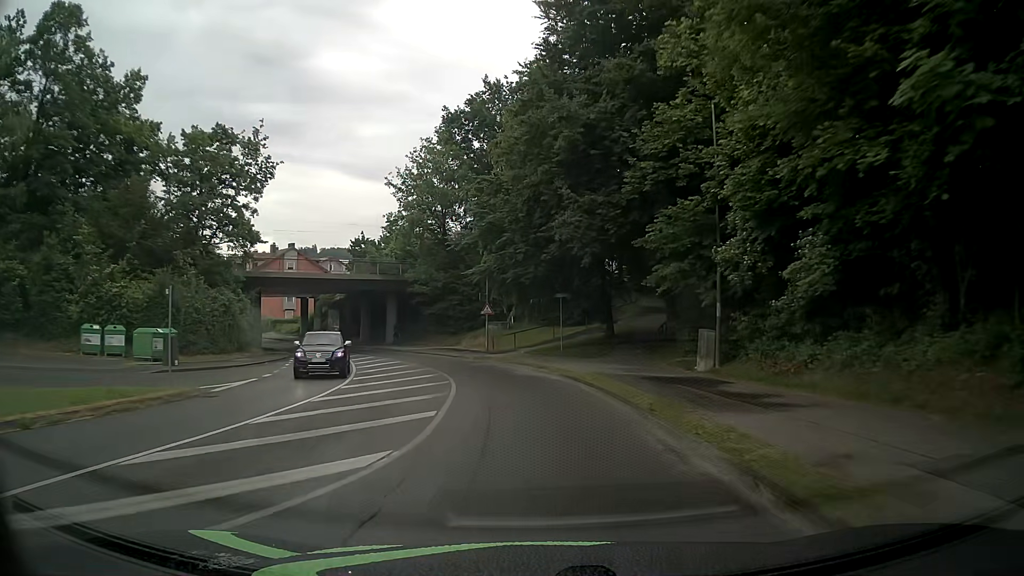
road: unclassified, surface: asphalt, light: Day
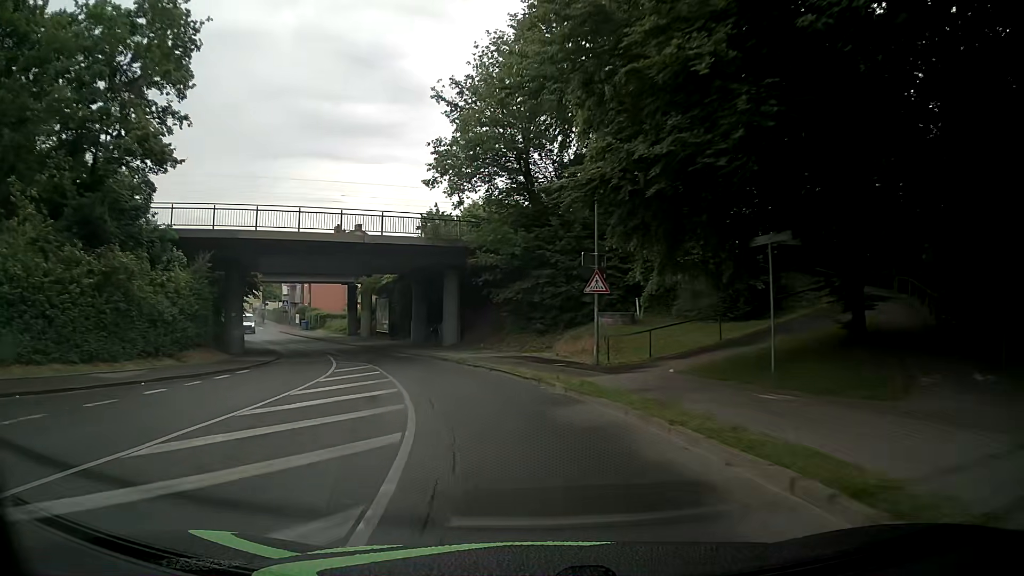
(-1.5, +20.8) m; -10°
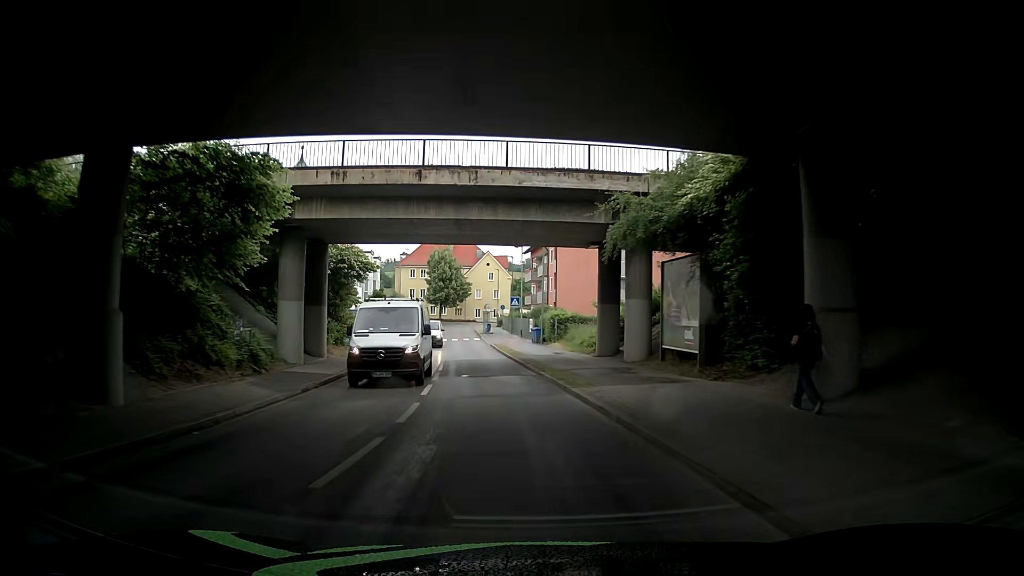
(-7.5, +33.3) m; -24°
